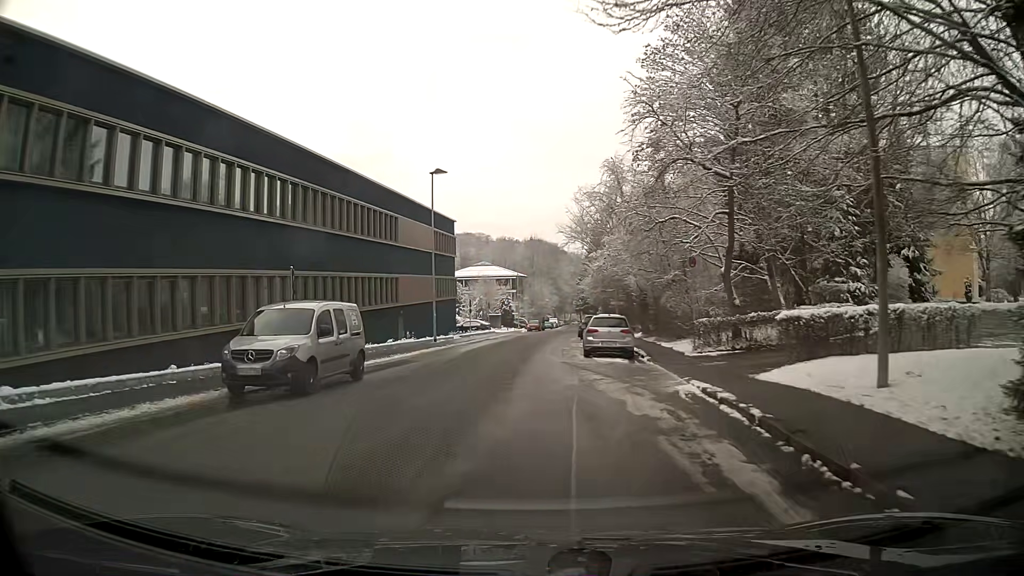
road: residential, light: Day
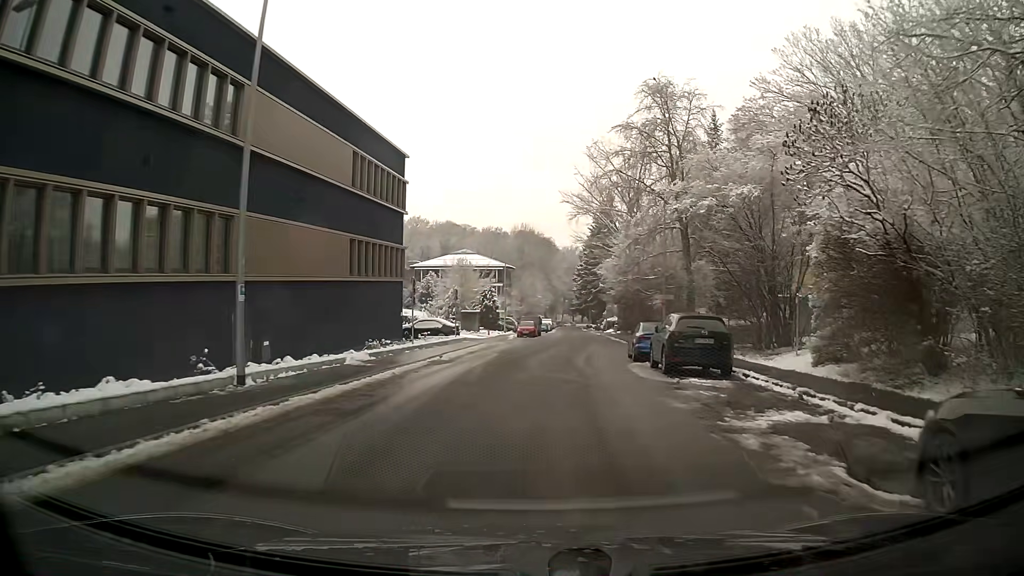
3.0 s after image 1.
(-0.2, +27.7) m; +2°
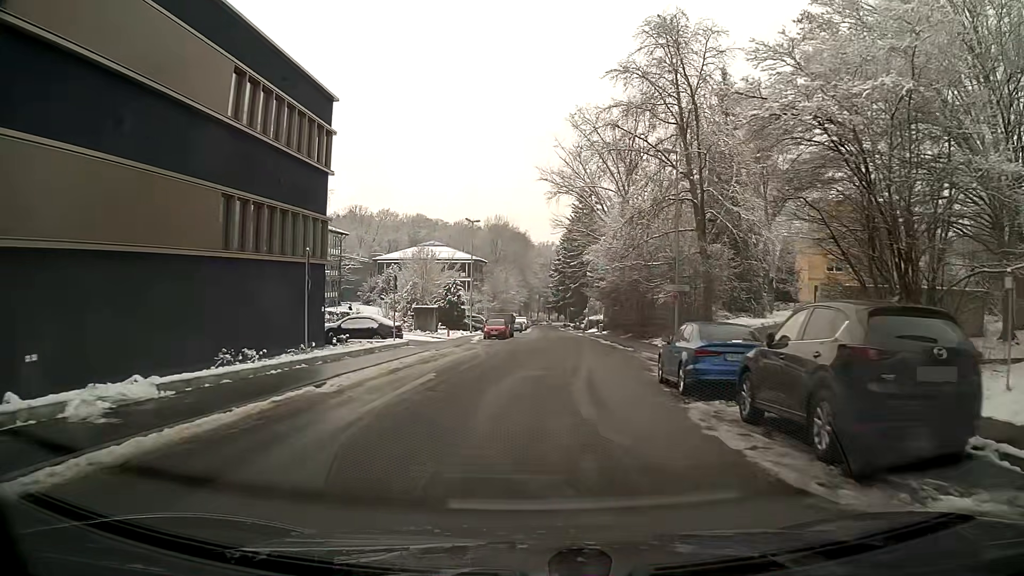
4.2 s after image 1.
(+0.2, +11.4) m; +2°
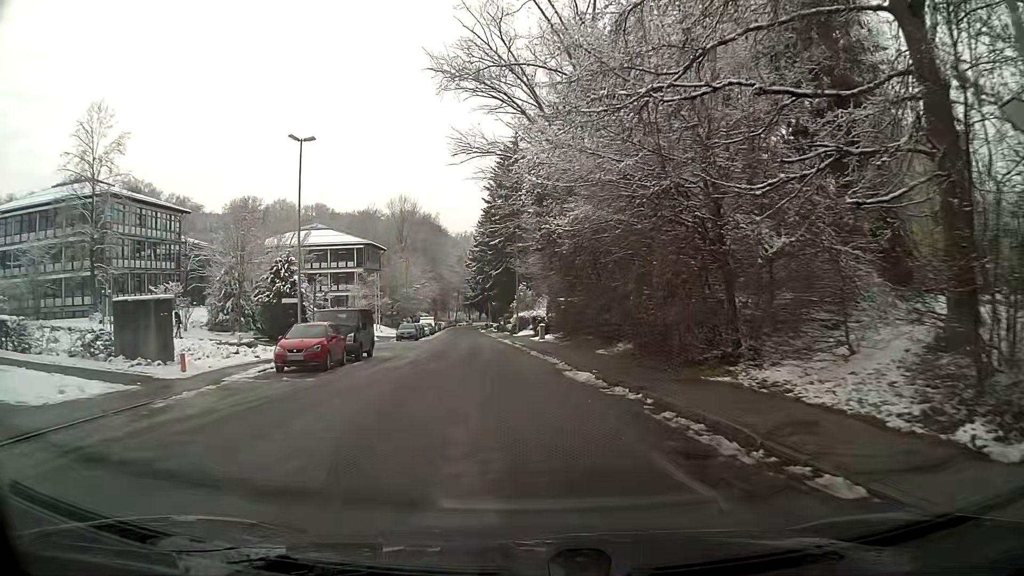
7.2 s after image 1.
(+1.9, +29.3) m; +6°
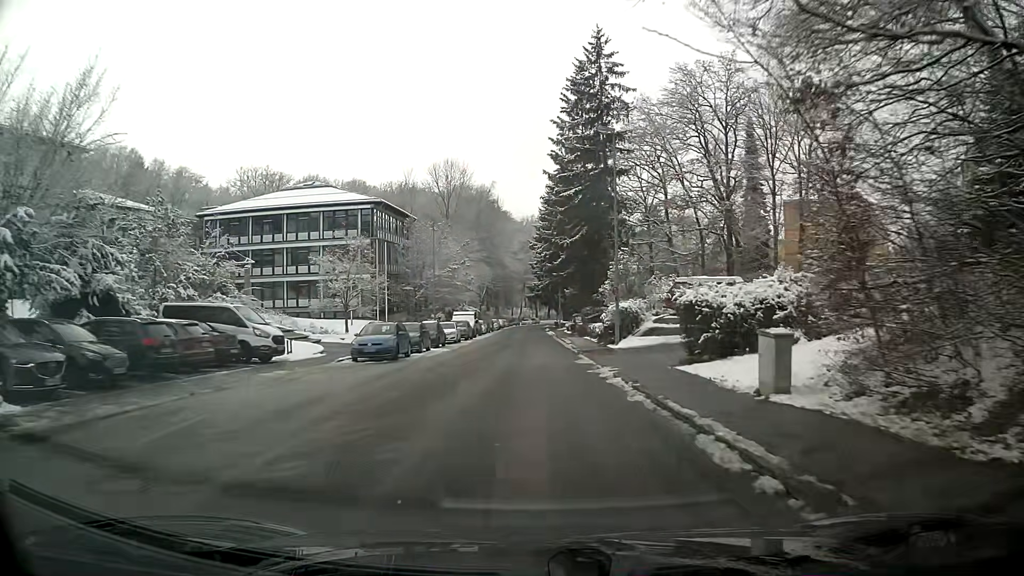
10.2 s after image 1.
(-2.0, +31.5) m; -6°
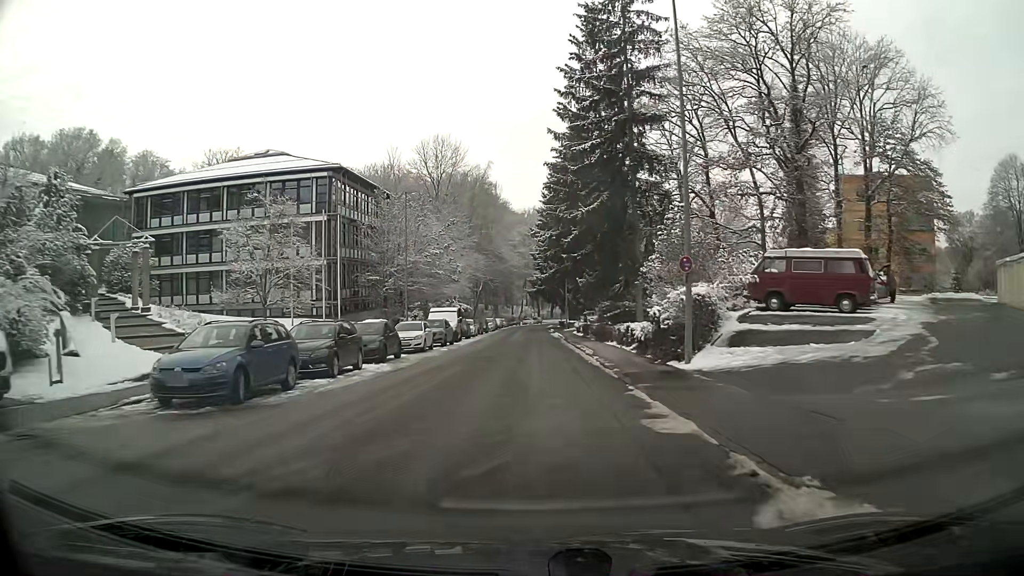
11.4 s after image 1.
(+0.1, +14.1) m; 0°
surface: asphalt
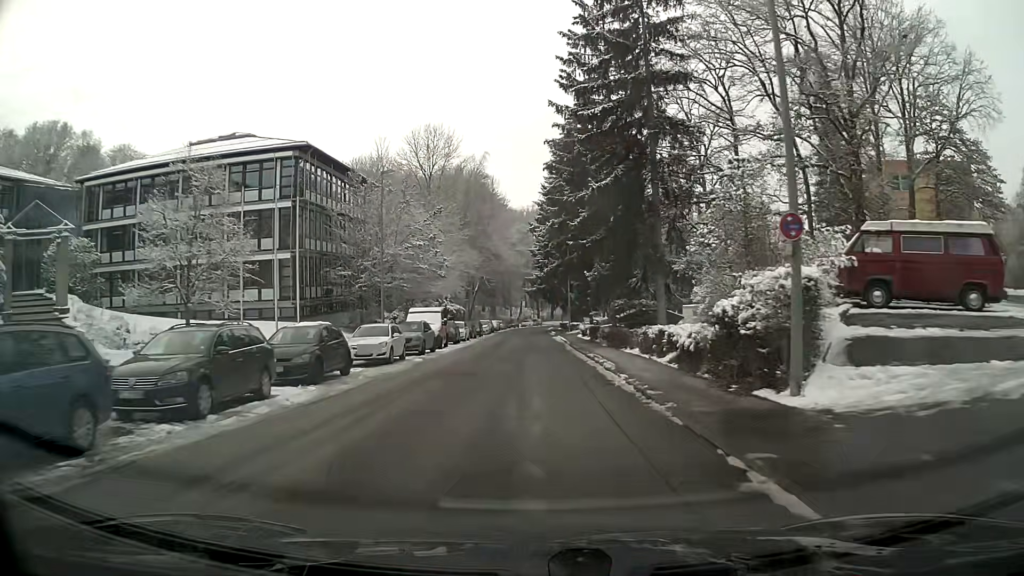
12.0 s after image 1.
(0.0, +7.3) m; 0°
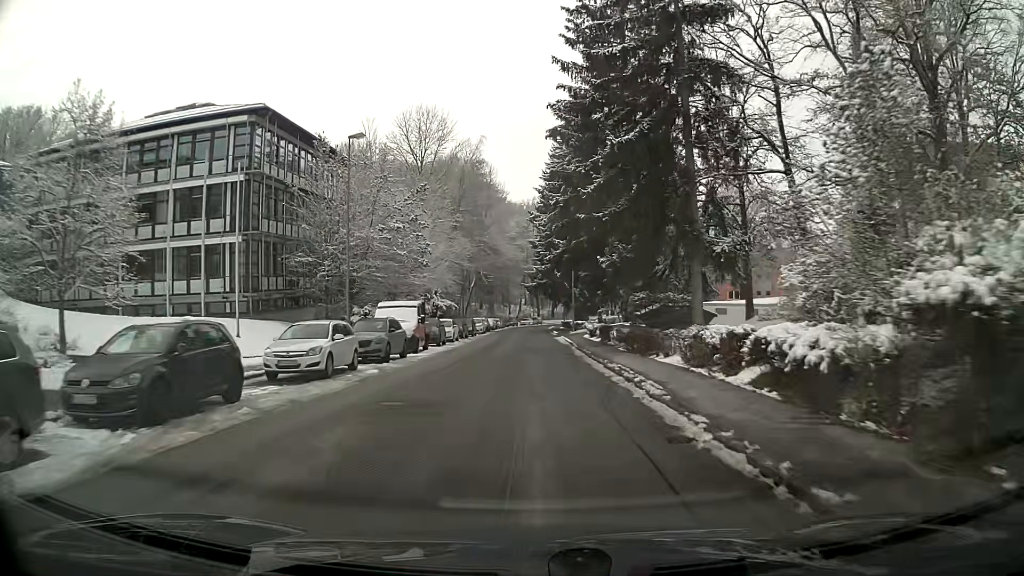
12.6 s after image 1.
(0.0, +7.4) m; 0°
